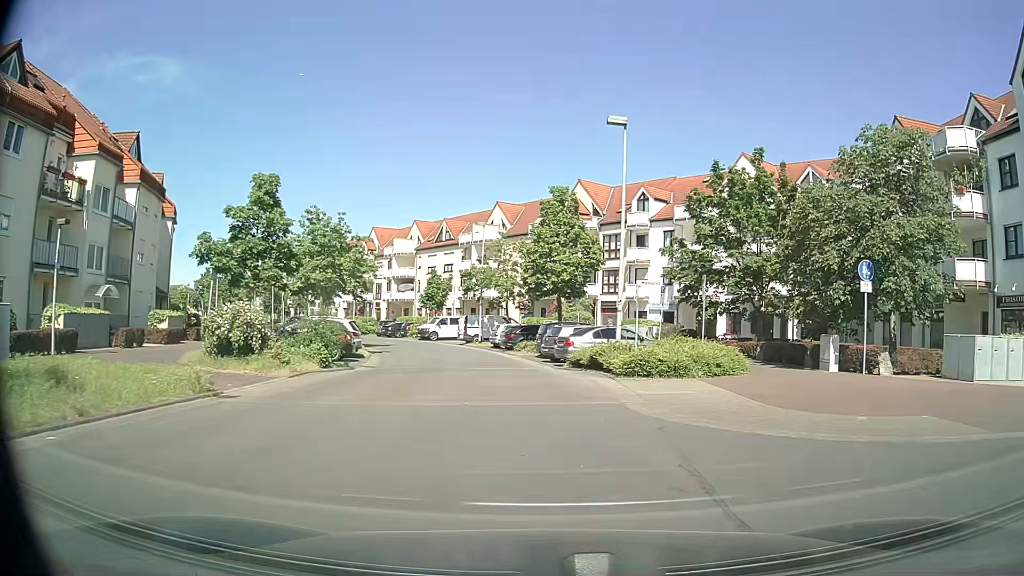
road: residential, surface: asphalt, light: Day
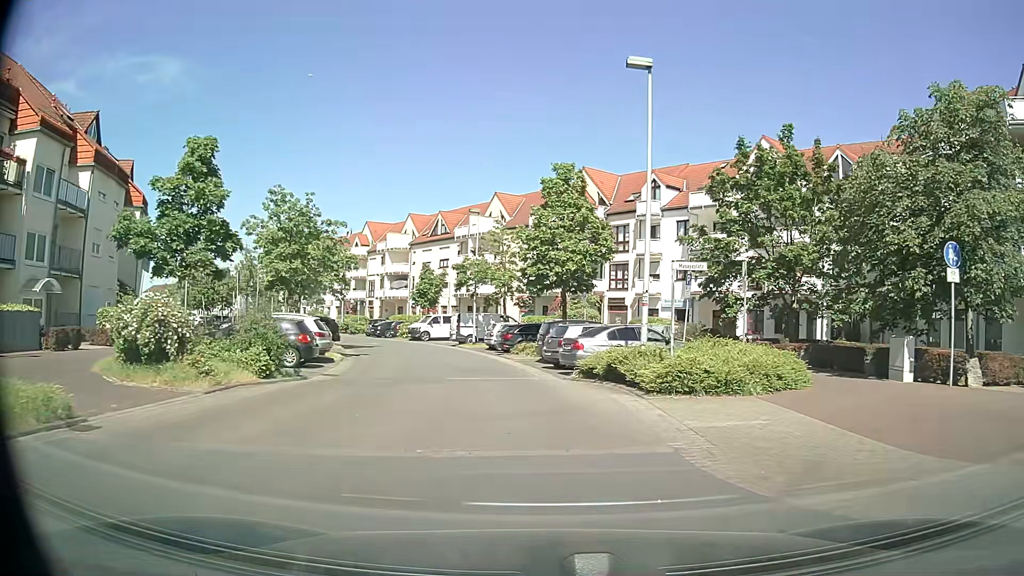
(+0.1, +4.7) m; 0°
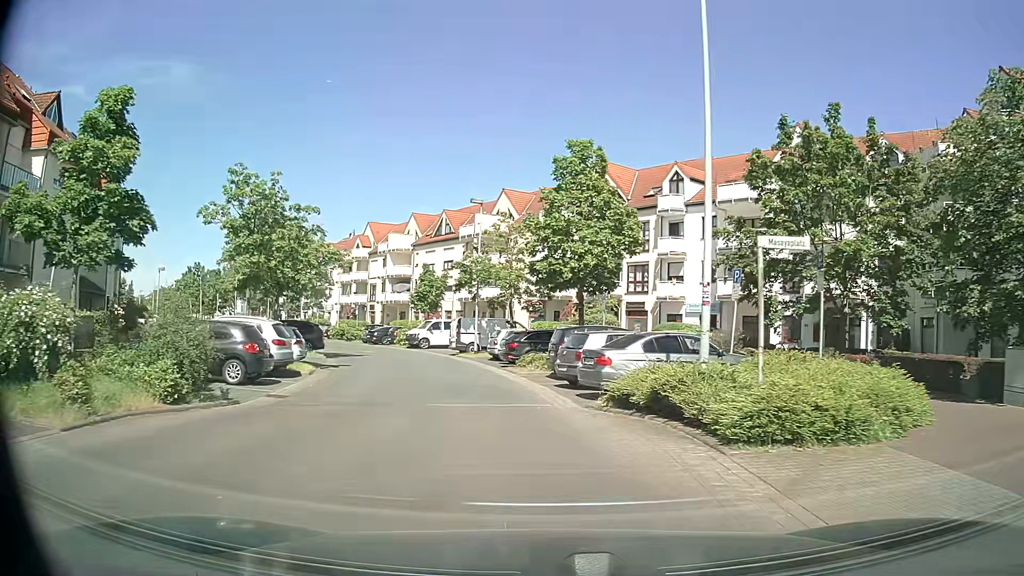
(0.0, +4.8) m; -1°
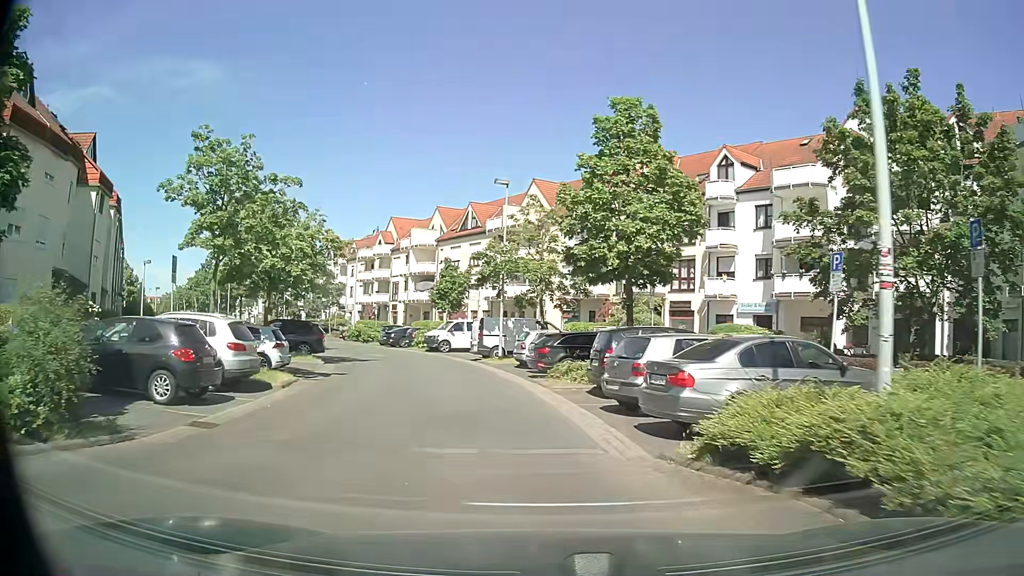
(-0.1, +4.8) m; -2°
(-1, +10) (-2, +20) (-5, +29) (-9, +39) (-14, +47) (-20, +56) (-25, +64) (-31, +72) (-37, +80) (-42, +89) m
